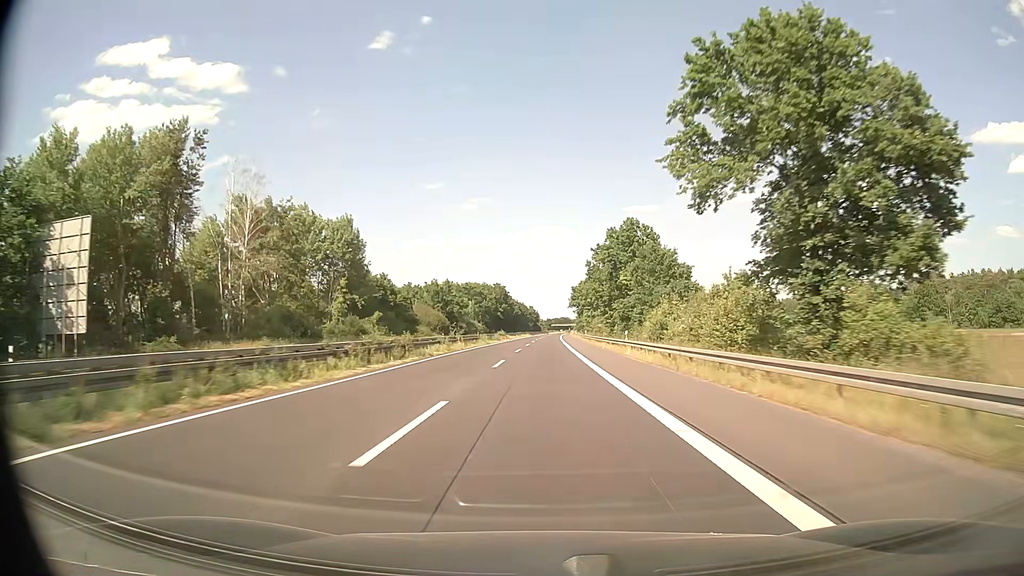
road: trunk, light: Day
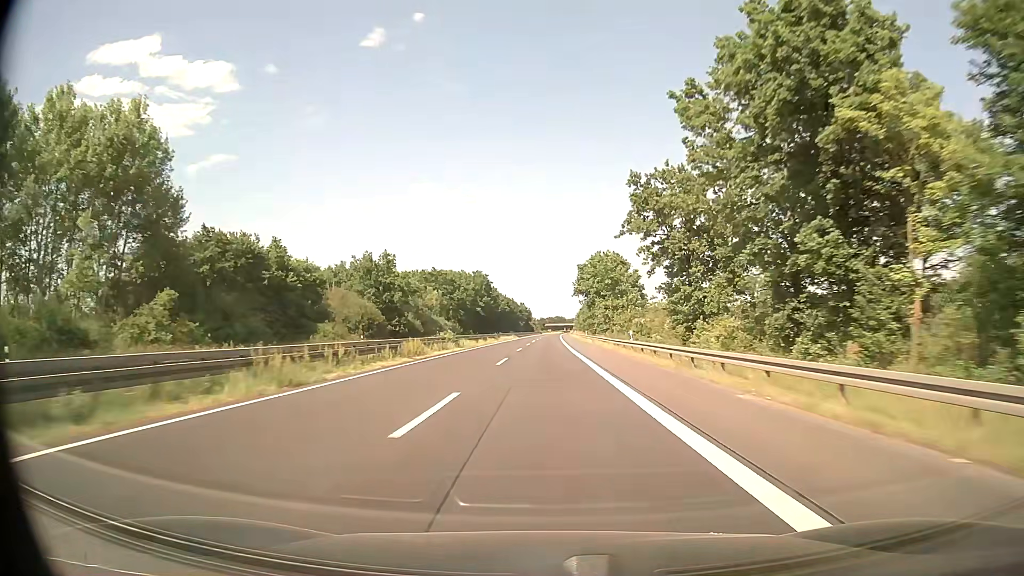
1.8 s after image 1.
(+0.2, +52.3) m; +1°
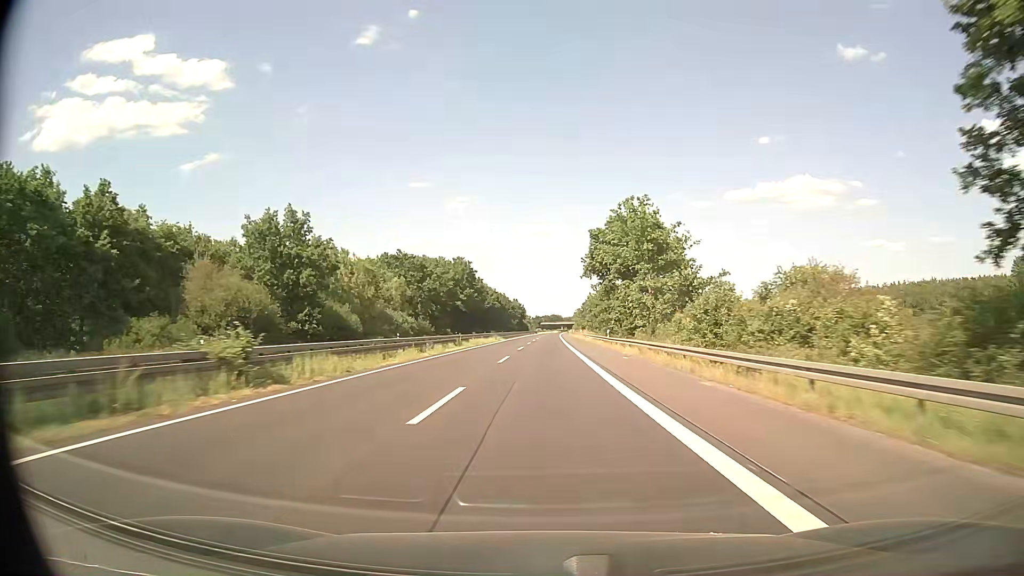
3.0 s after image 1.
(+0.1, +34.9) m; 0°
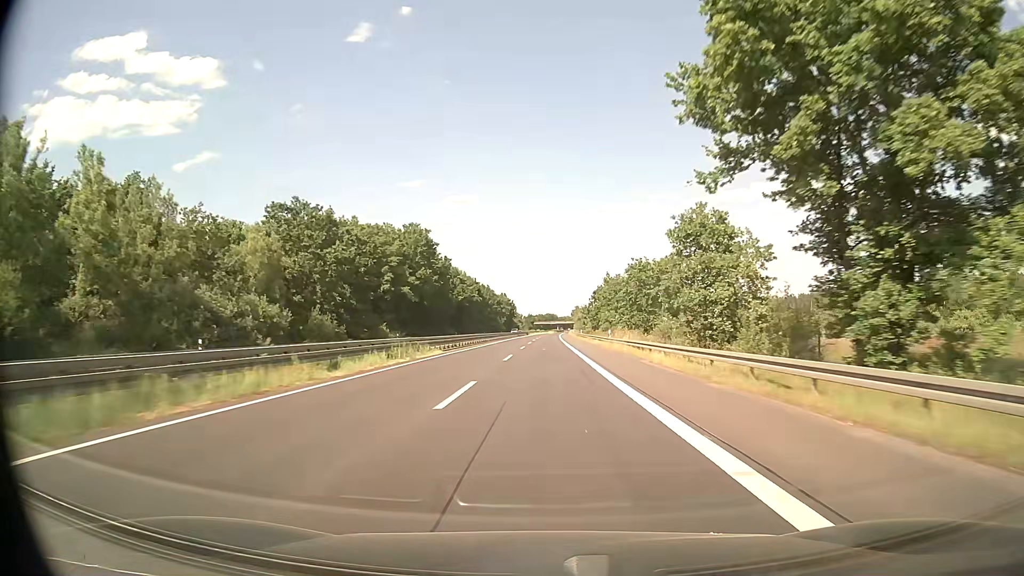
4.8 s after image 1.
(+0.1, +52.3) m; 0°
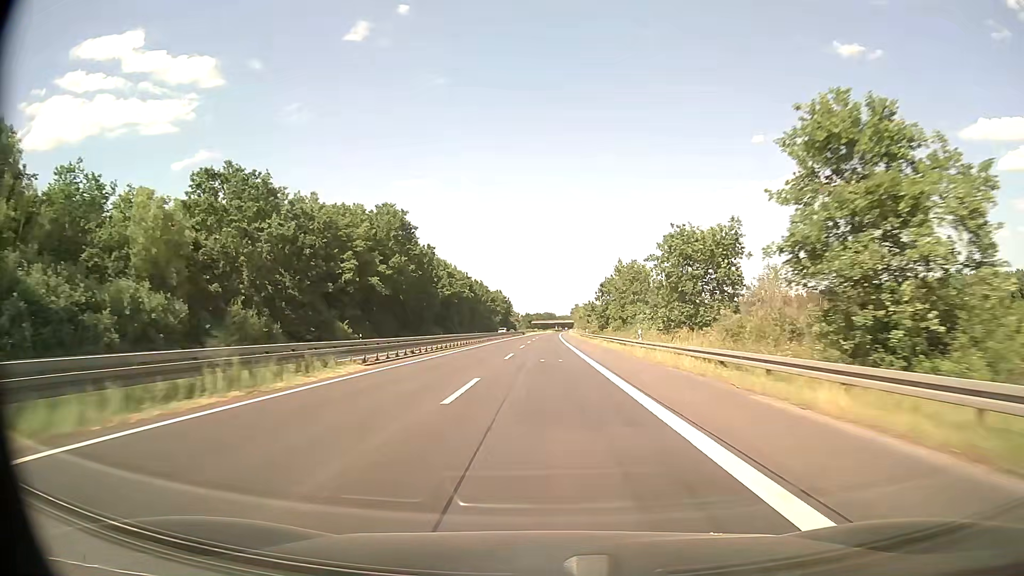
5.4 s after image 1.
(0.0, +17.4) m; 0°
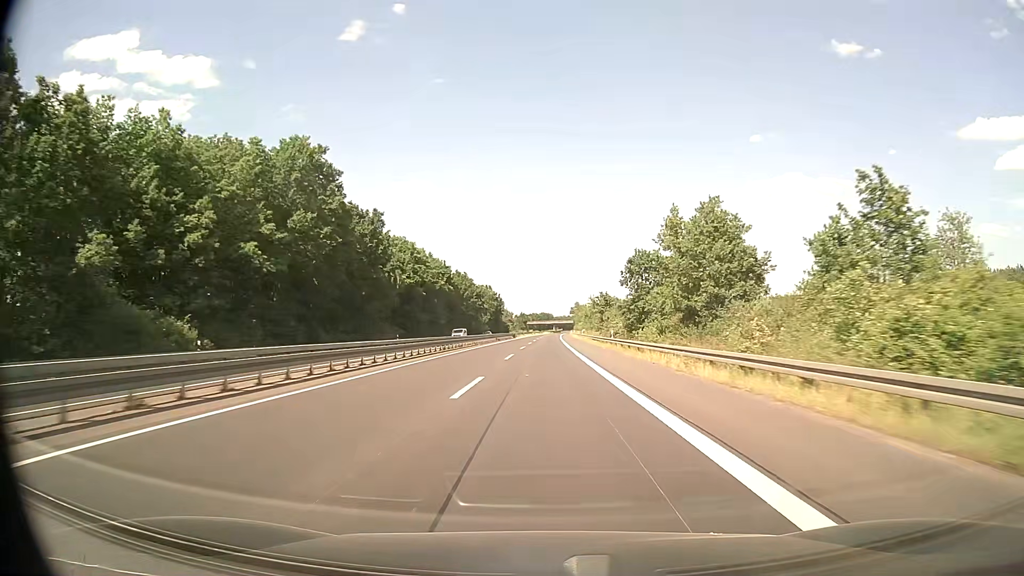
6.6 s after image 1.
(+0.1, +34.9) m; 0°
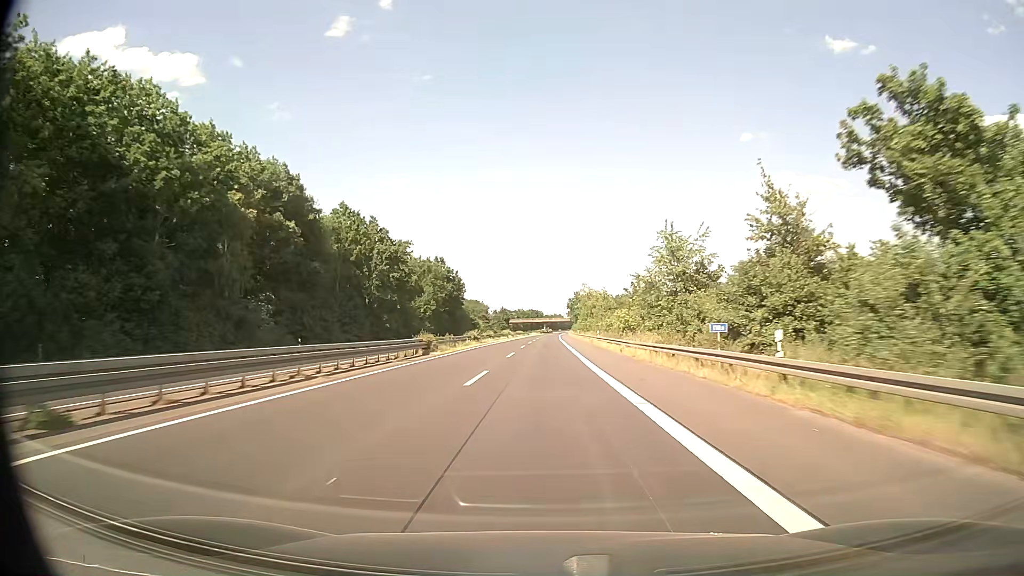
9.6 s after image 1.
(+0.7, +87.0) m; +1°
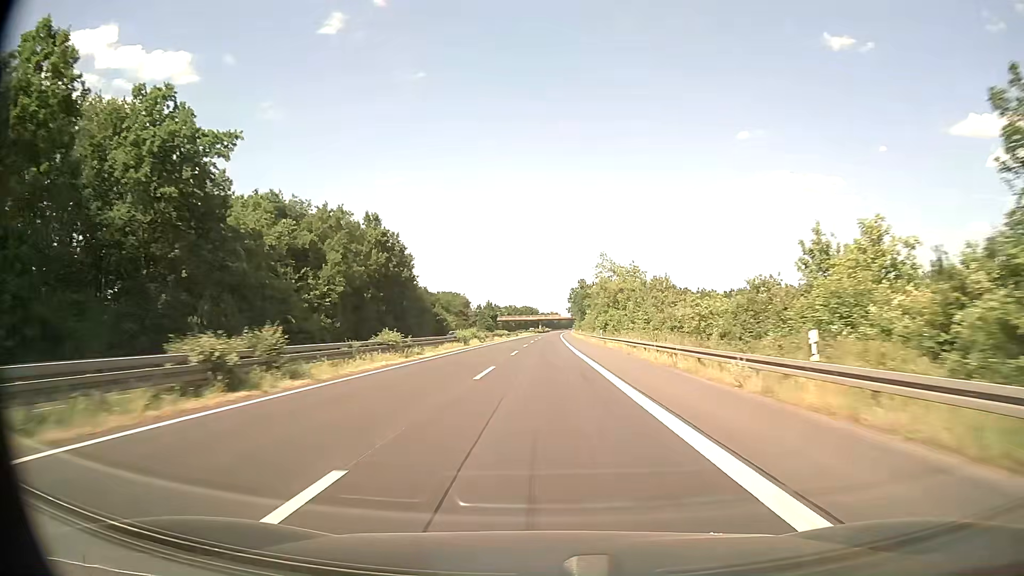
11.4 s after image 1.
(+0.2, +52.2) m; 0°
(0, +10) (0, +20) (0, +30) (0, +40) (0, +50) (0, +60) (0, +70) (+1, +80) (+1, +90) (+1, +100) m
